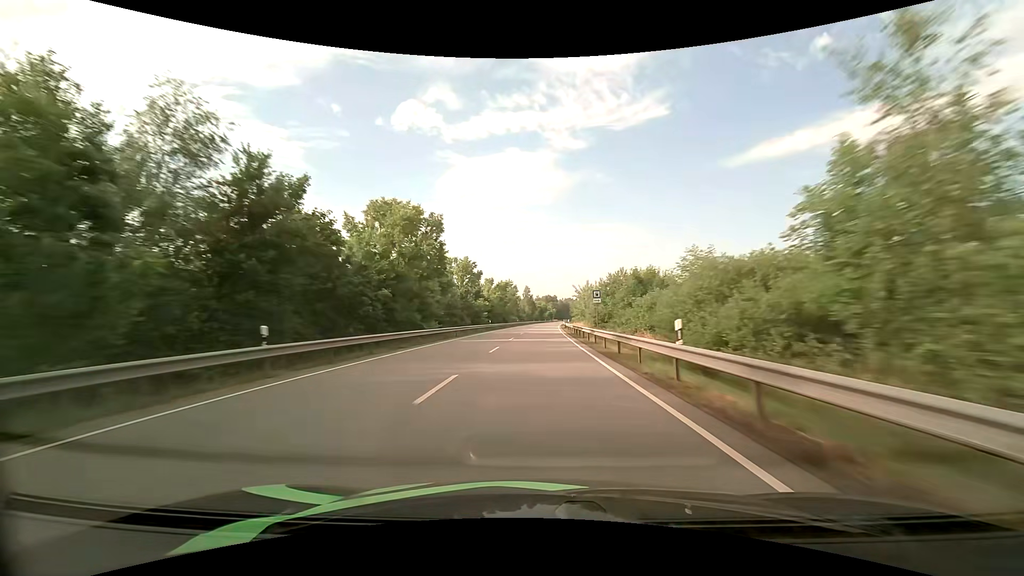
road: primary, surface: asphalt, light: Day
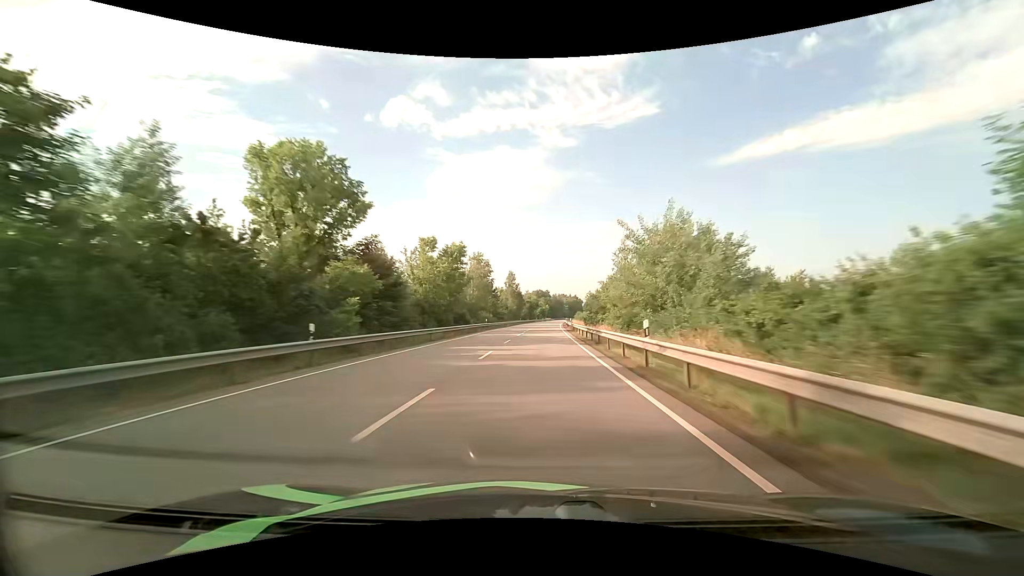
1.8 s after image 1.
(+0.5, +49.3) m; +1°
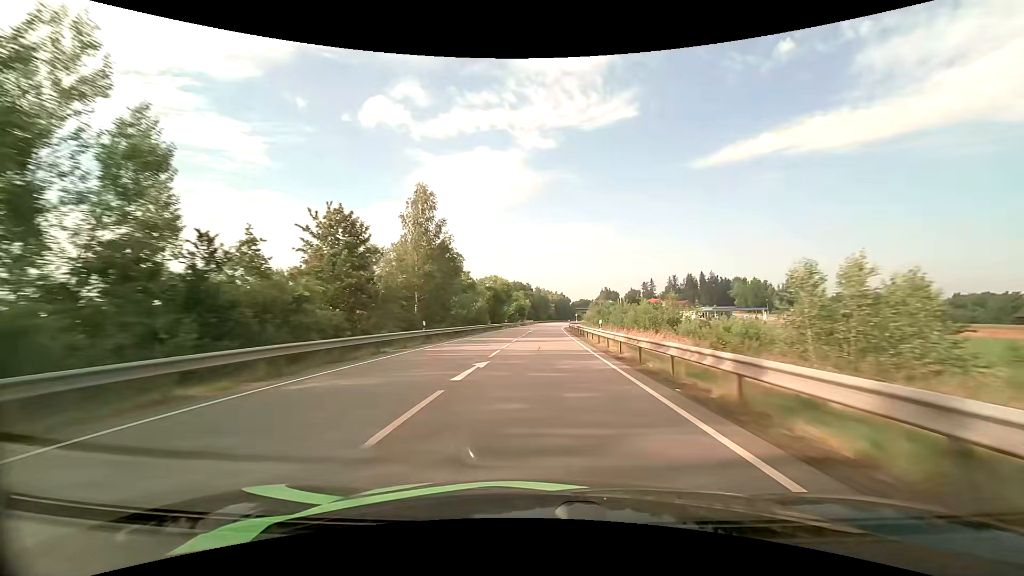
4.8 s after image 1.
(+1.5, +82.5) m; +2°
(0, +10) (0, +20) (0, +30) (0, +40) (+1, +50) (+1, +60) (+1, +70) (+2, +80) (+2, +90) (+3, +100) m
